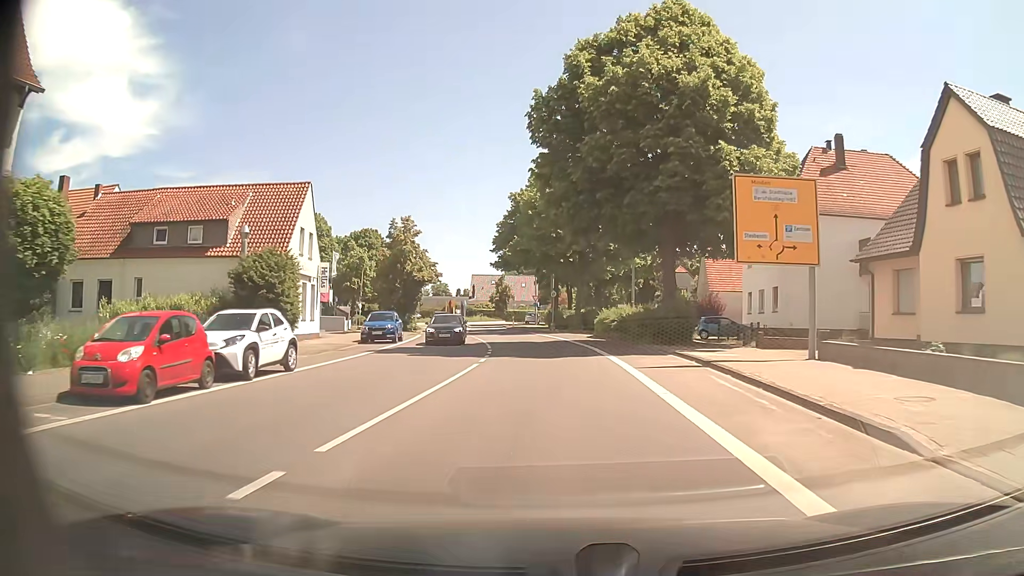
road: primary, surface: asphalt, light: Day
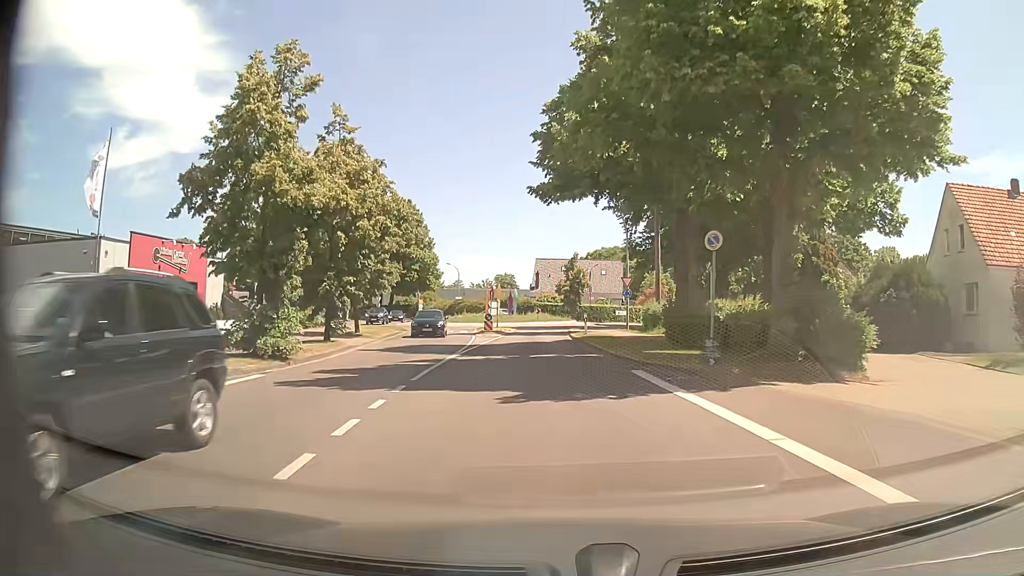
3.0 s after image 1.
(-2.0, +34.8) m; -8°
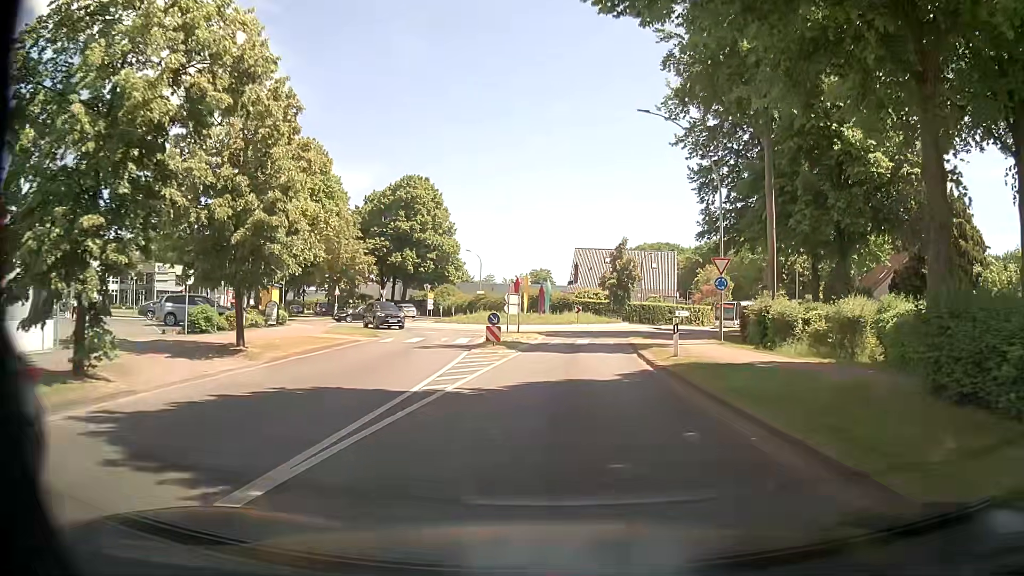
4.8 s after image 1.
(-0.4, +16.3) m; -2°
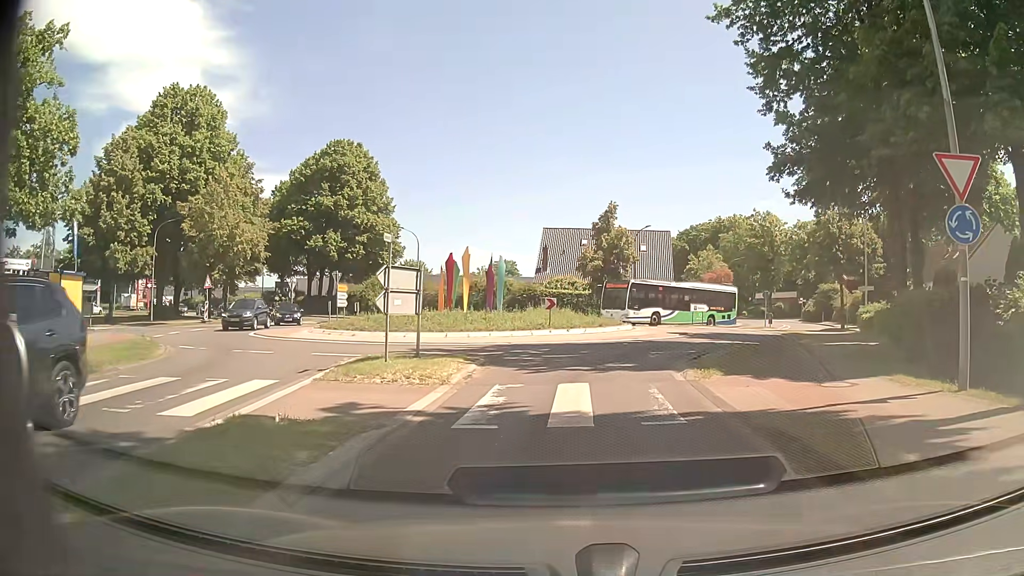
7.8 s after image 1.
(+0.3, +18.8) m; +4°
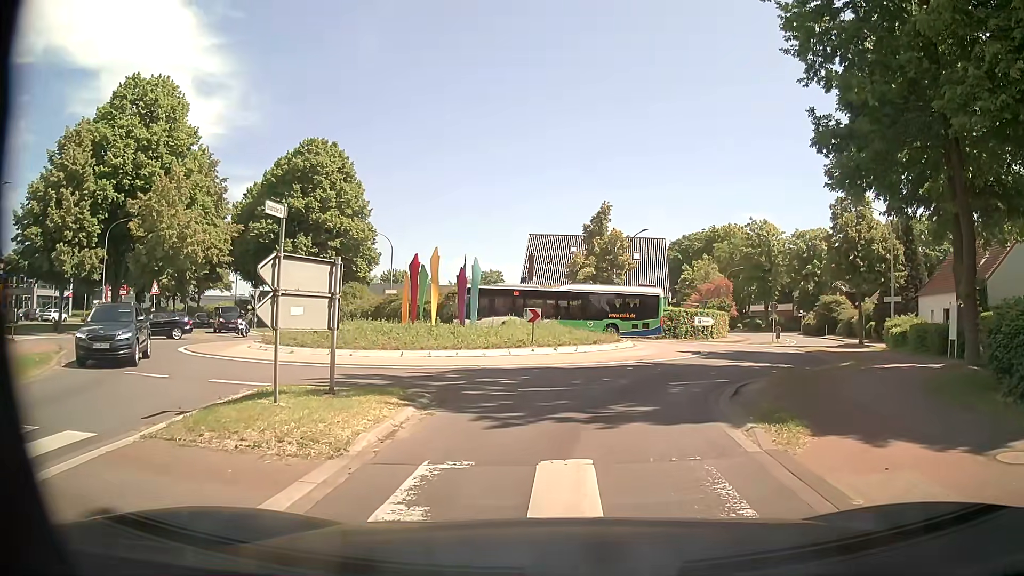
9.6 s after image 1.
(0.0, +4.9) m; +1°
